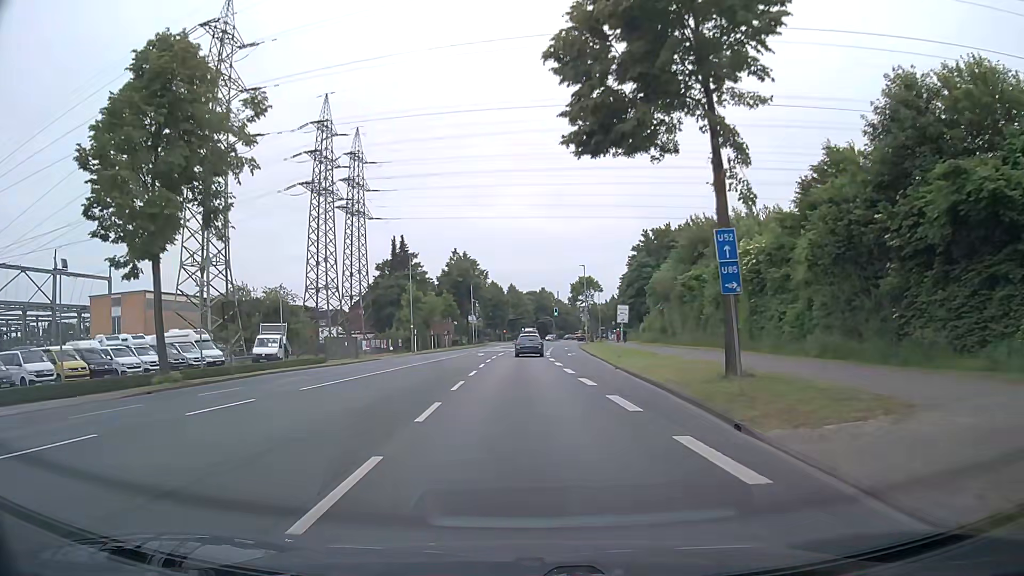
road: secondary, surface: asphalt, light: Day
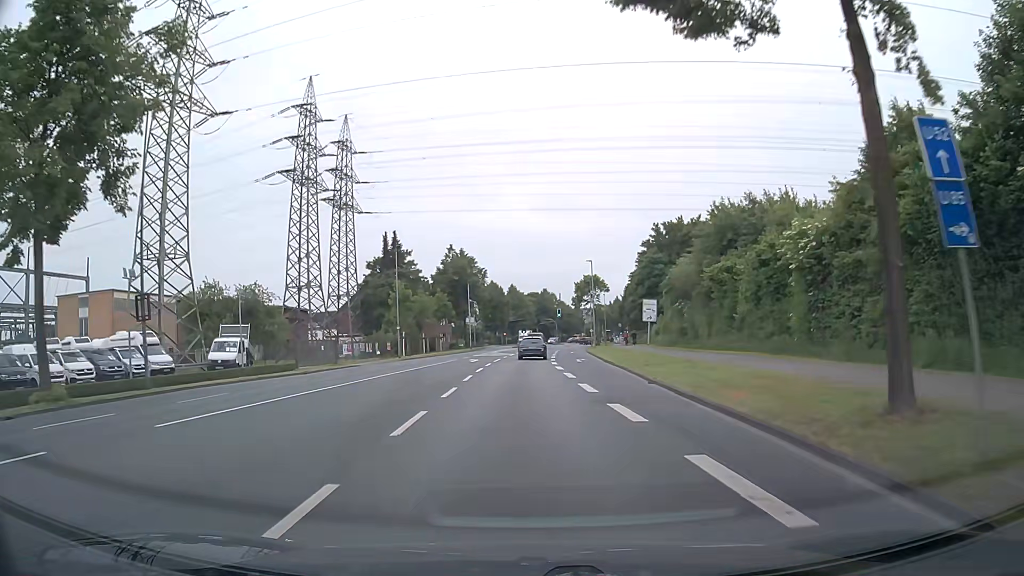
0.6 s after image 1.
(0.0, +7.6) m; -1°
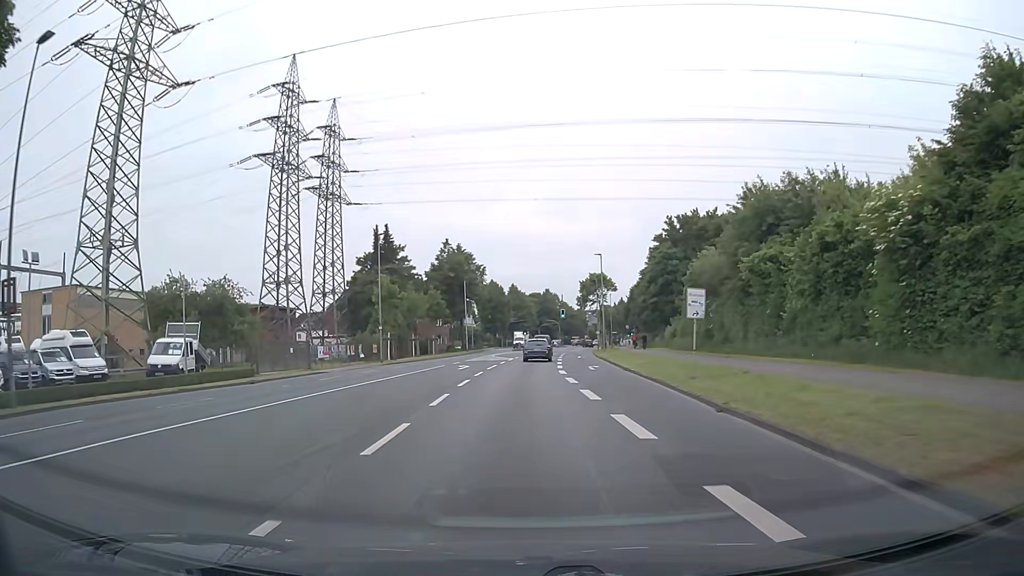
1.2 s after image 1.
(0.0, +7.6) m; 0°
(0, +10) (0, +20) (0, +30) (0, +40) (+1, +50) (+1, +60) (+2, +70) (+3, +80) (+4, +90) (+5, +100) m
